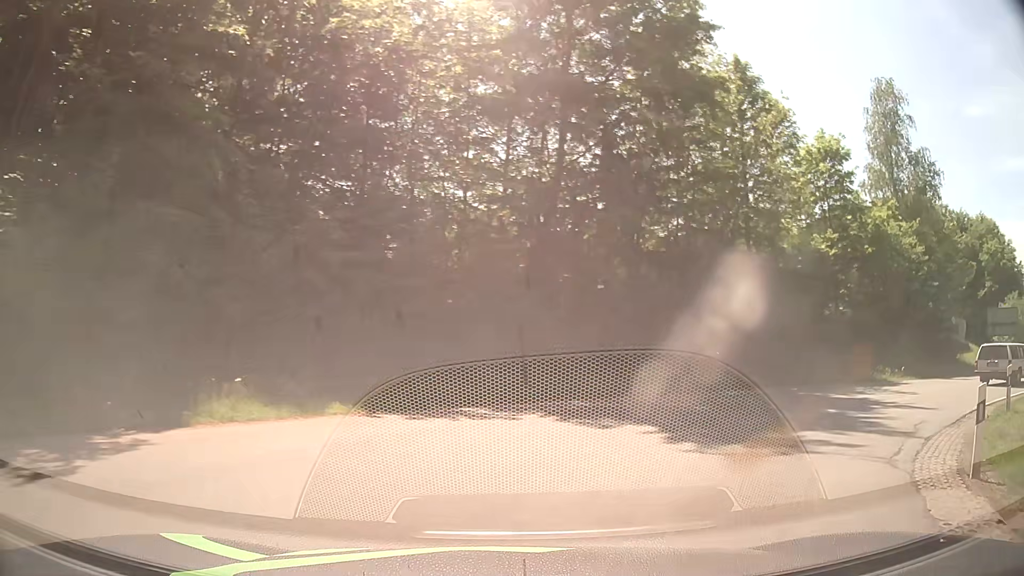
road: tertiary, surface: asphalt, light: Day
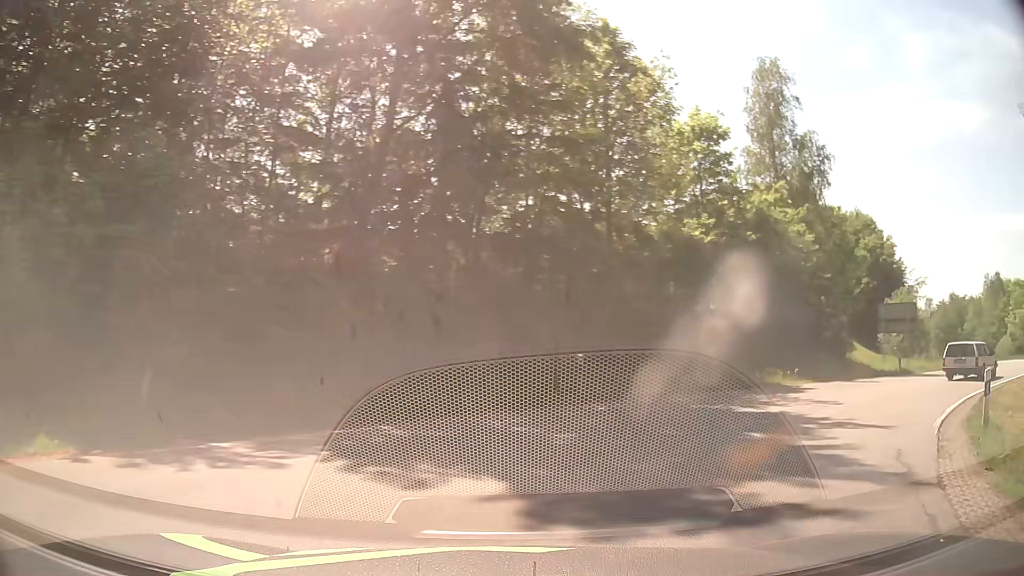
(+0.5, +4.2) m; +13°
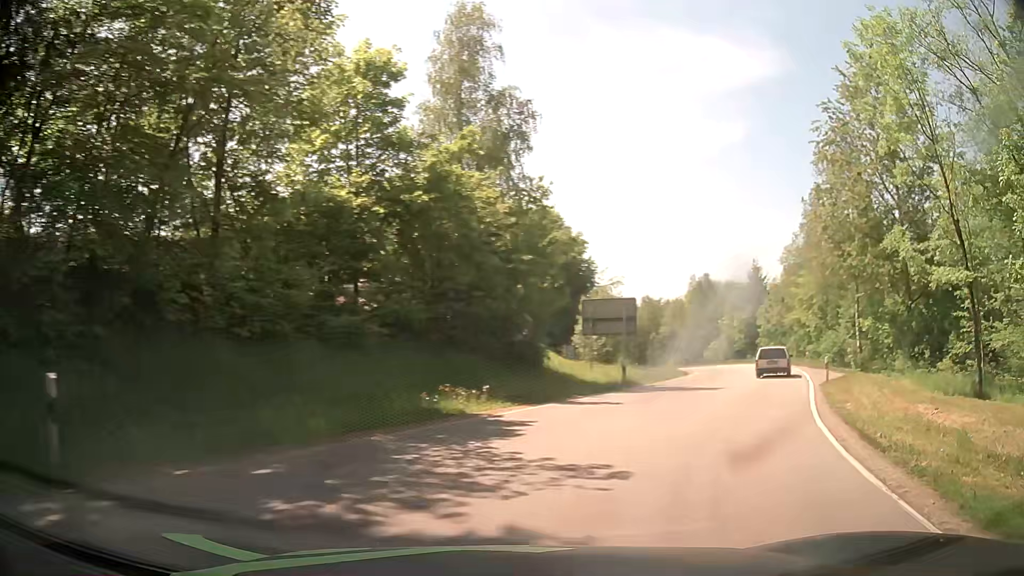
(+2.2, +8.2) m; +29°
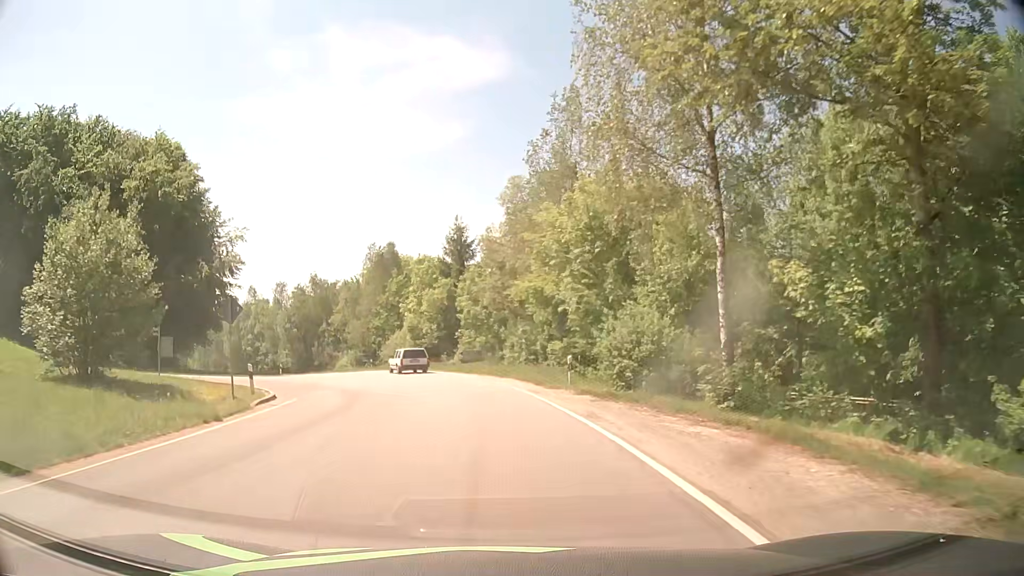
(+10.5, +27.1) m; +25°
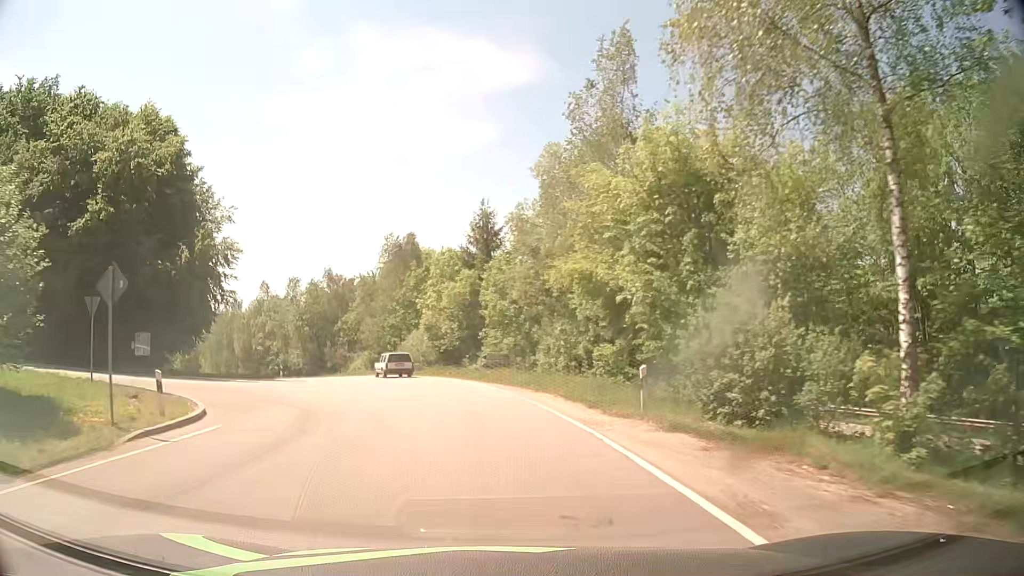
(-0.2, +7.6) m; -3°
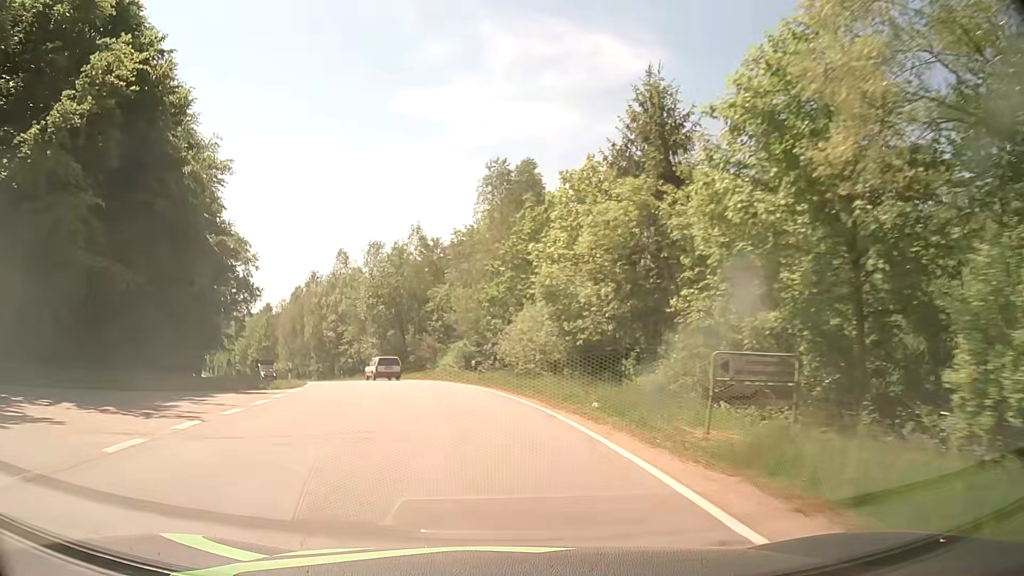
(-2.1, +24.4) m; -11°
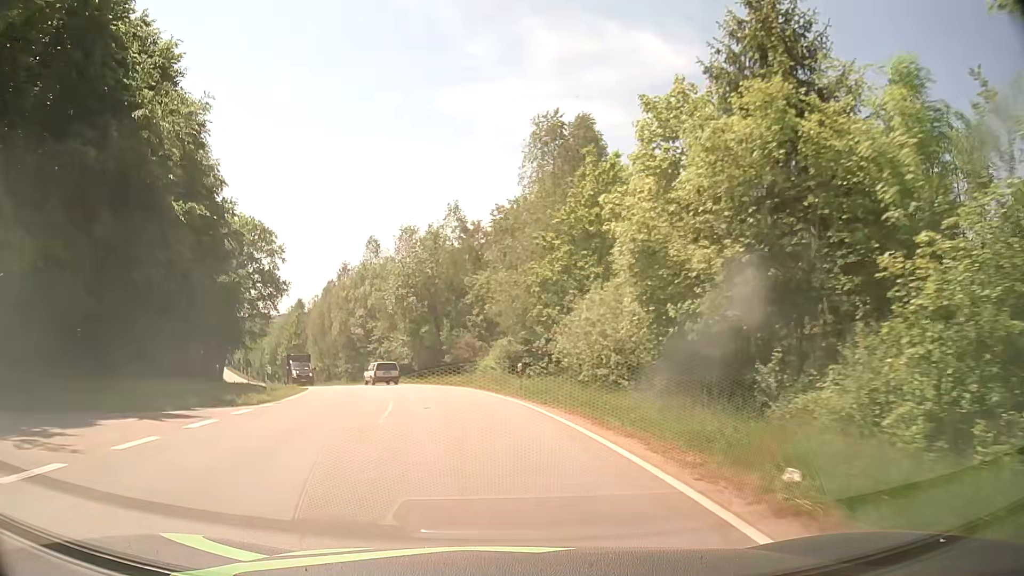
(-0.3, +8.6) m; -4°
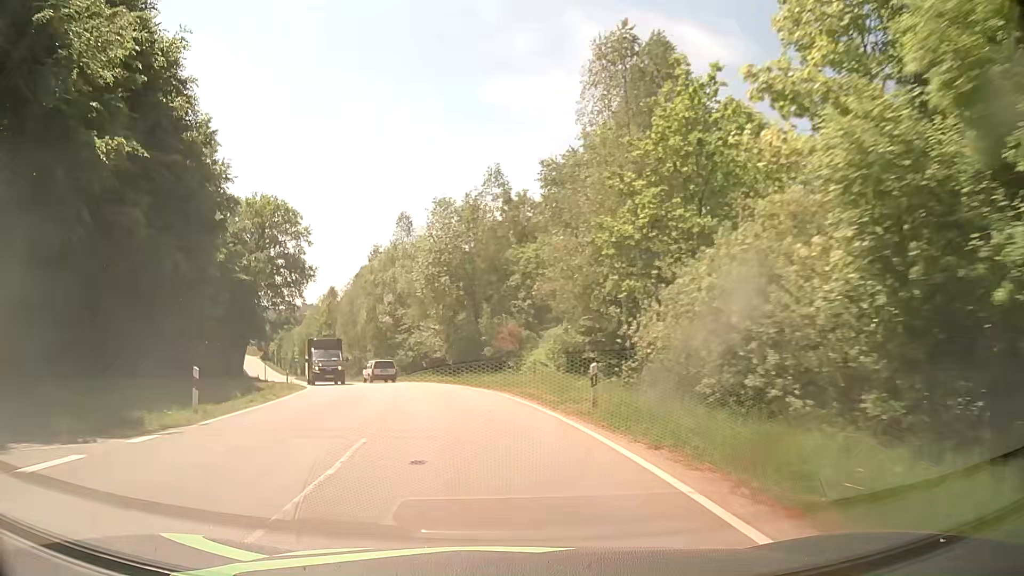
(-0.3, +8.9) m; -4°
(0, +10) (-2, +20) (-4, +30) (-7, +39) (-10, +49) (-14, +58) (-18, +67) (-22, +76) (-26, +85) (-30, +94) m
